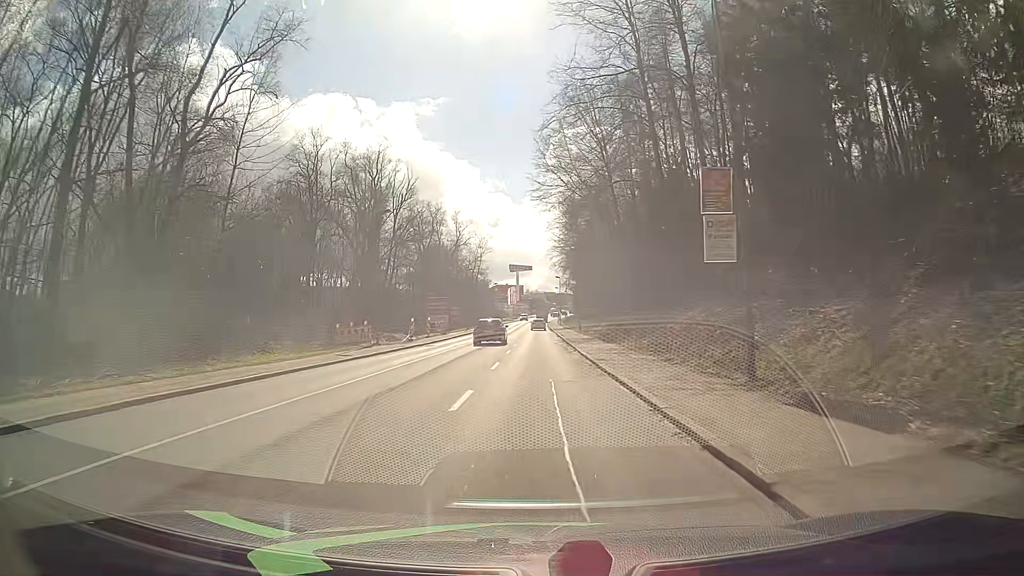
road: tertiary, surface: asphalt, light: Day
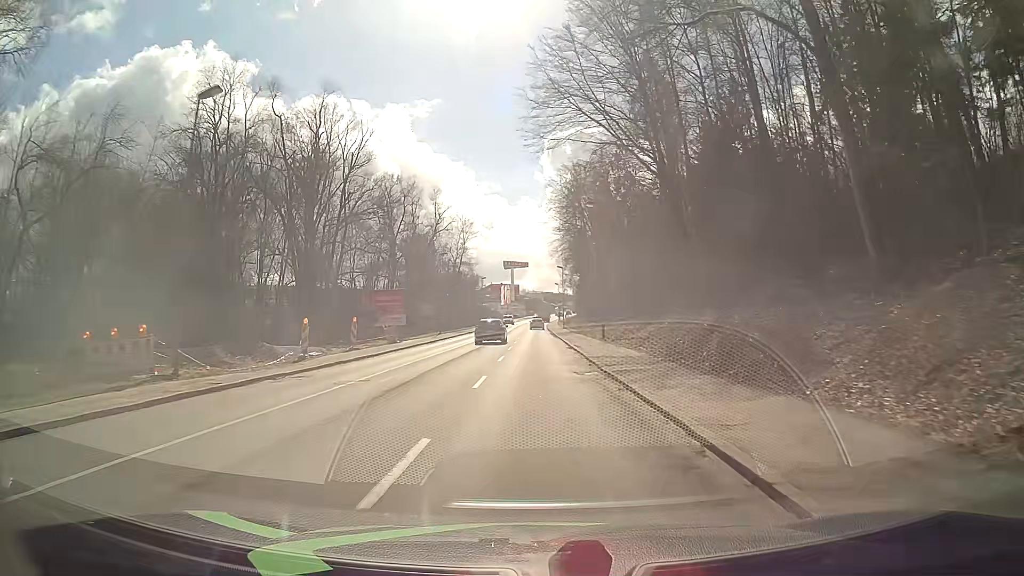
(0.0, +23.3) m; 0°
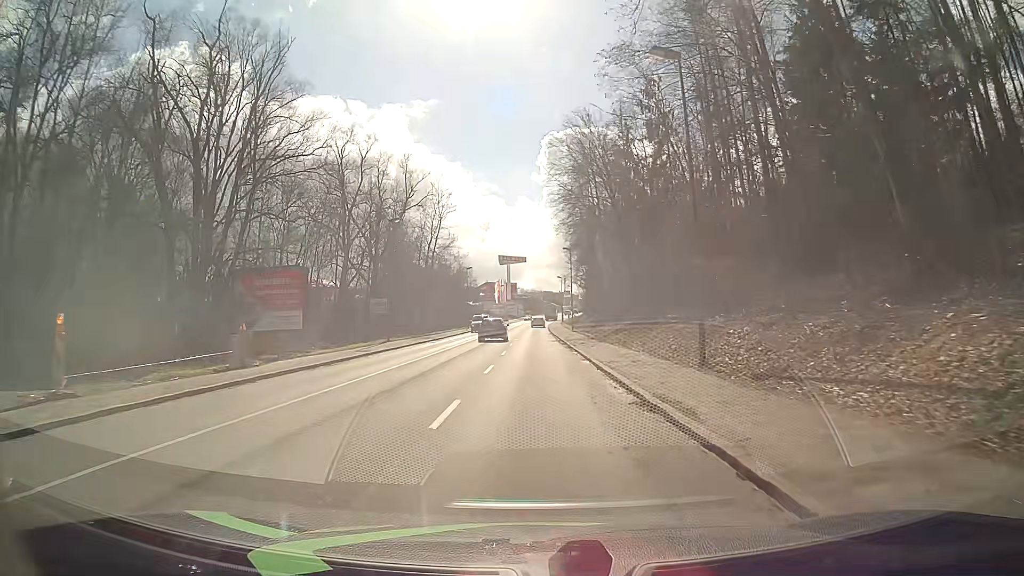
(+0.1, +23.4) m; 0°
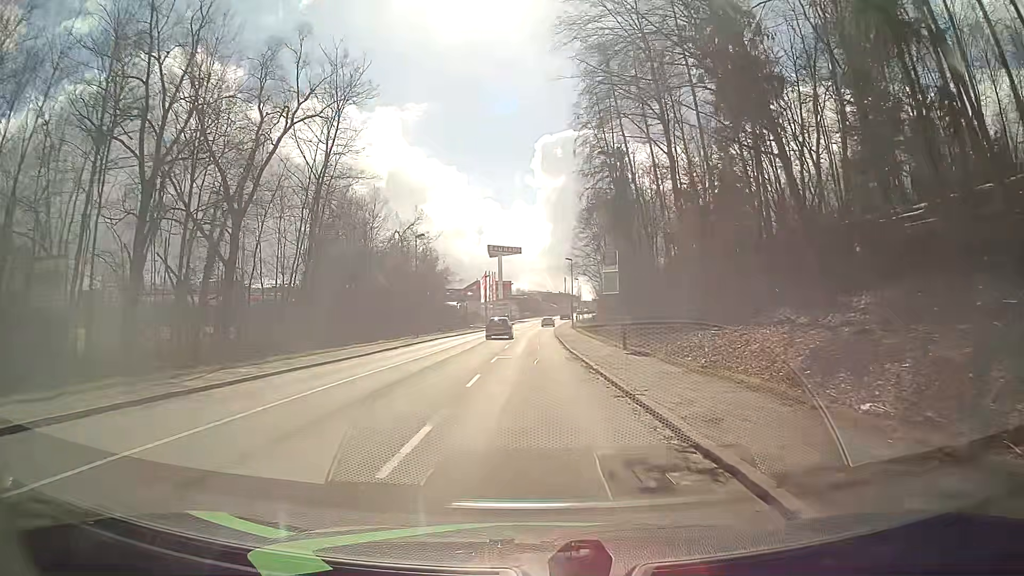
(0.0, +38.8) m; +1°
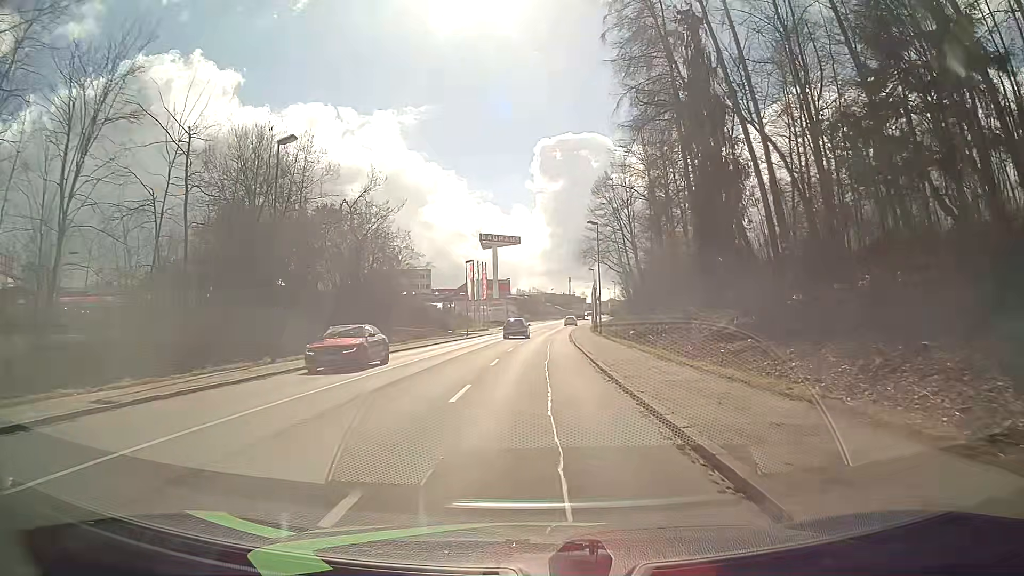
(-0.3, +30.8) m; 0°
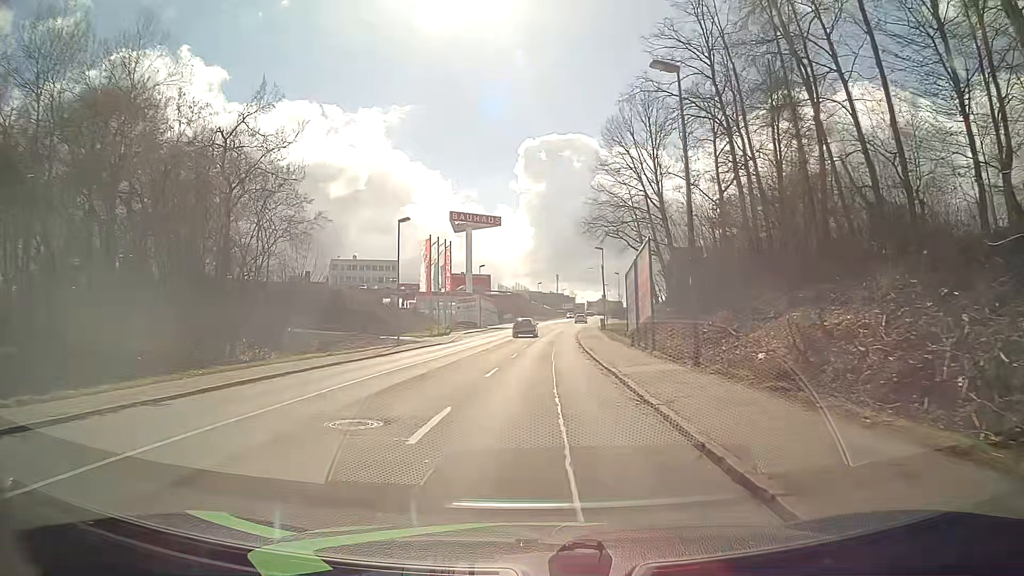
(0.0, +30.5) m; +1°
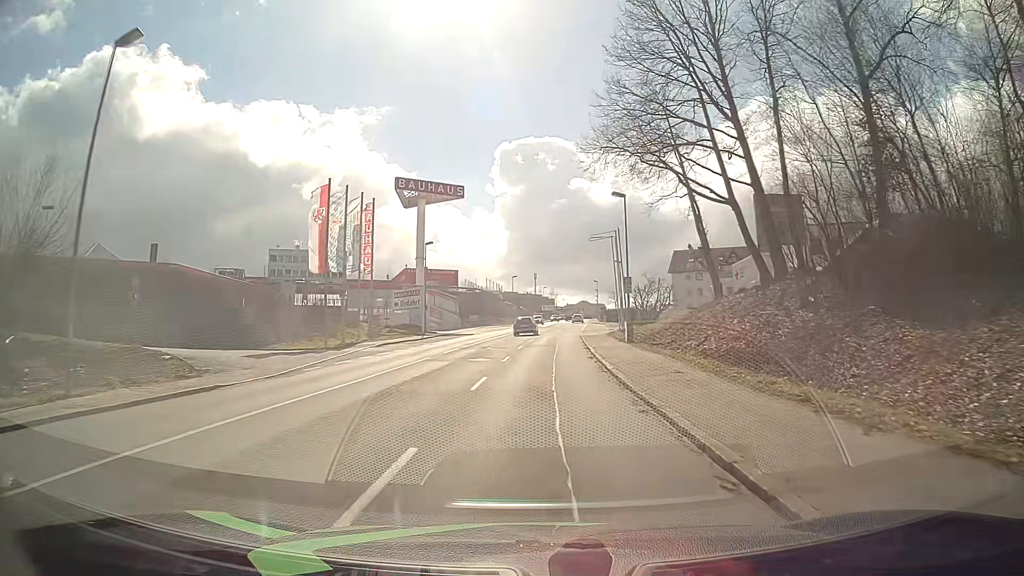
(+0.5, +30.3) m; +2°
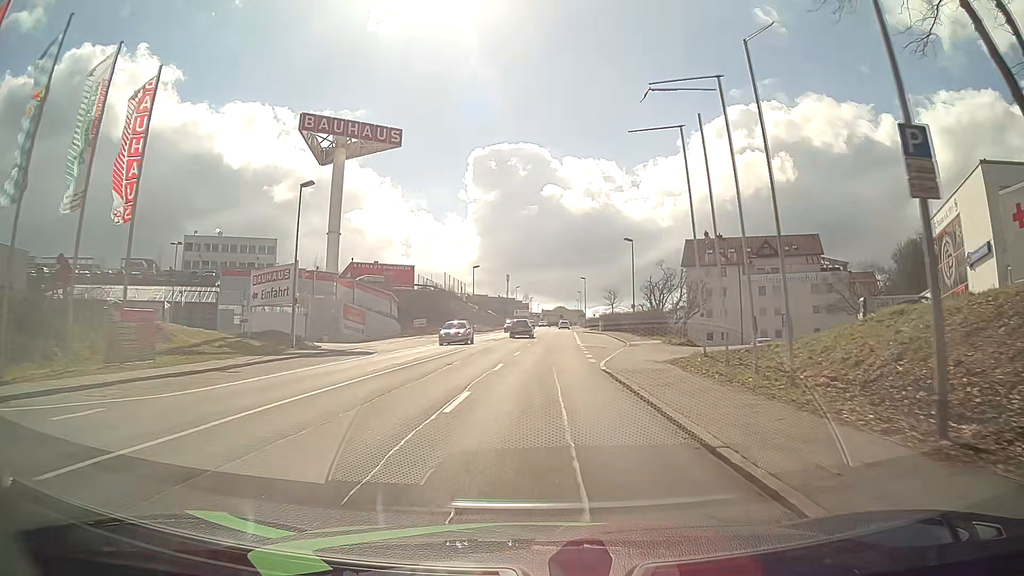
(+0.7, +30.2) m; +2°
